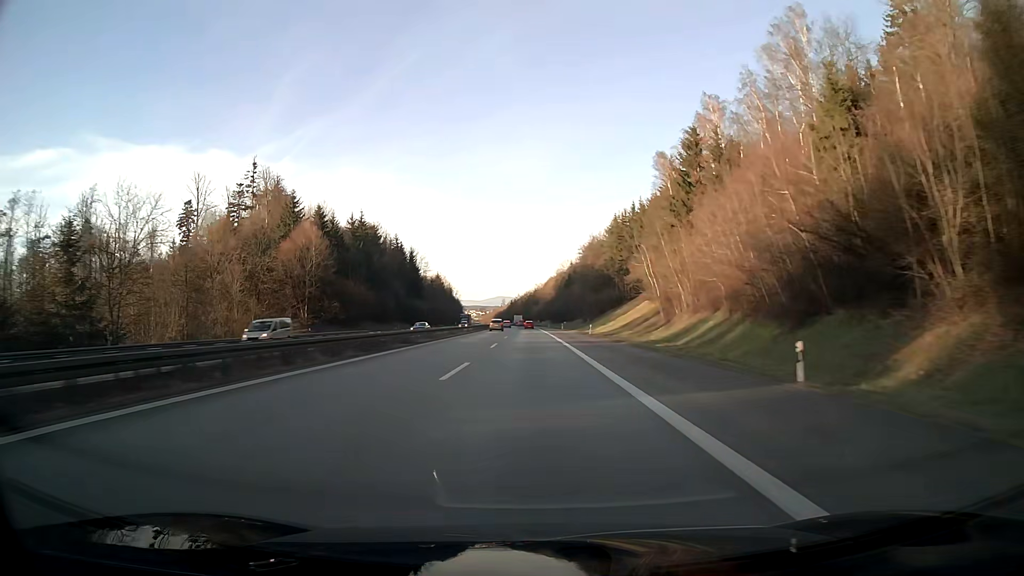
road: motorway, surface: asphalt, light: Day
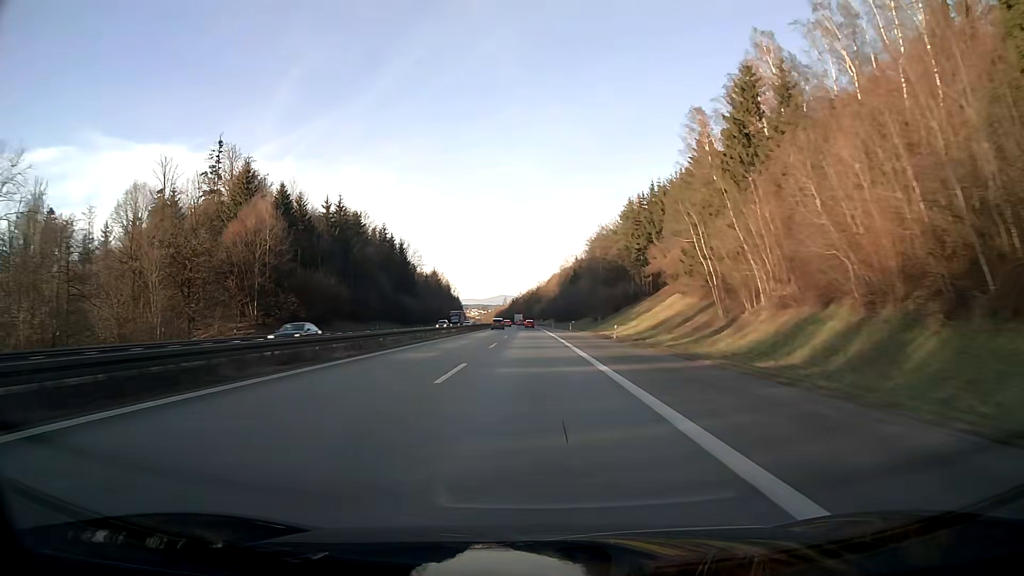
(0.0, +19.1) m; 0°
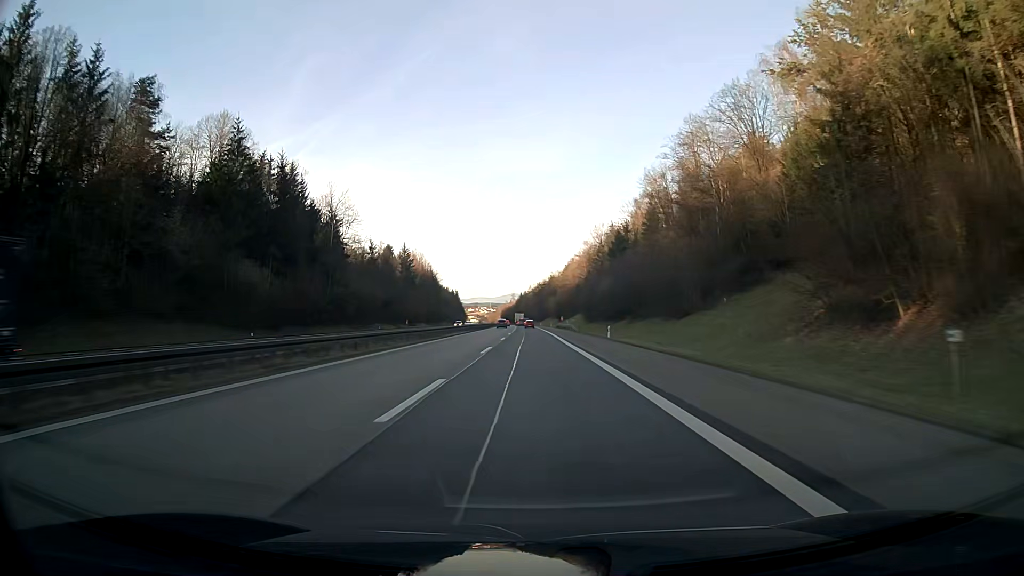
(-0.7, +95.3) m; -1°
